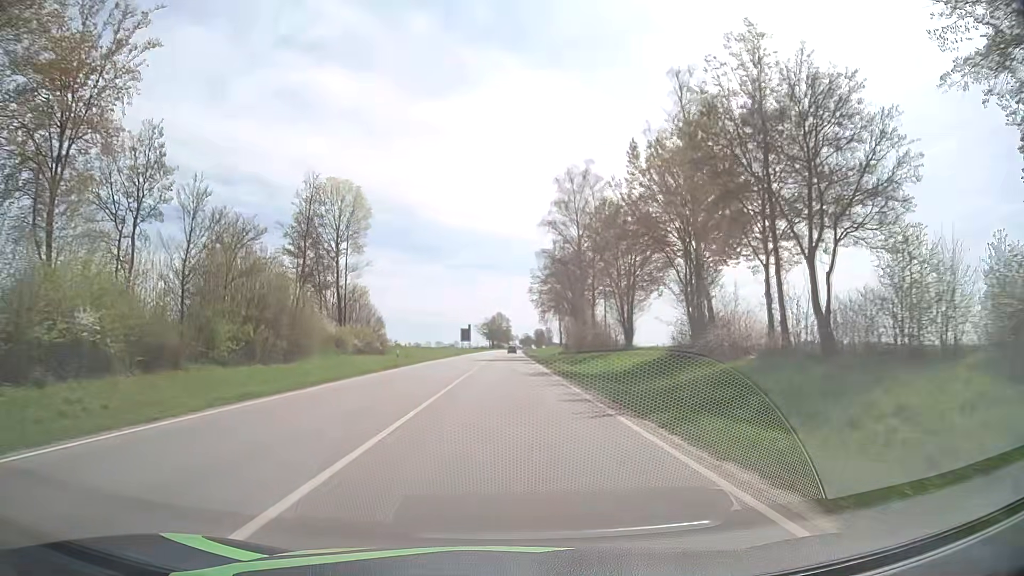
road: primary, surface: asphalt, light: Day
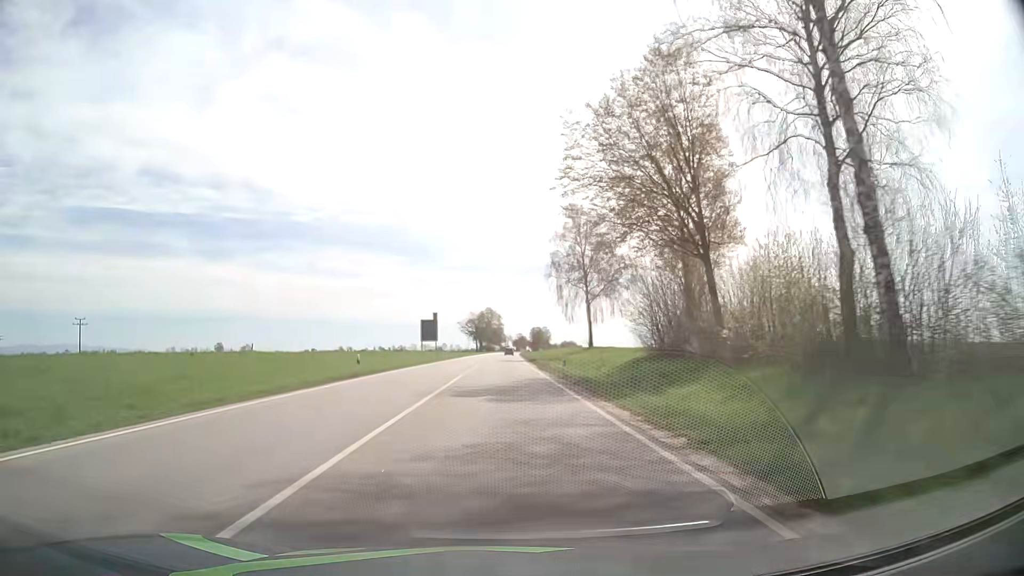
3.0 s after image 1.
(+0.3, +60.6) m; +1°
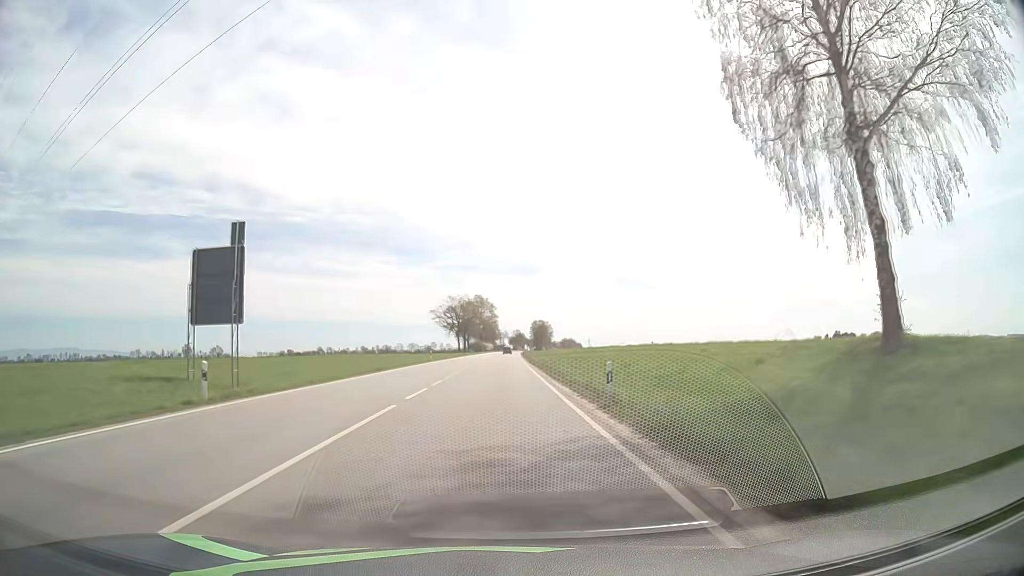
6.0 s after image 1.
(+0.3, +67.4) m; 0°
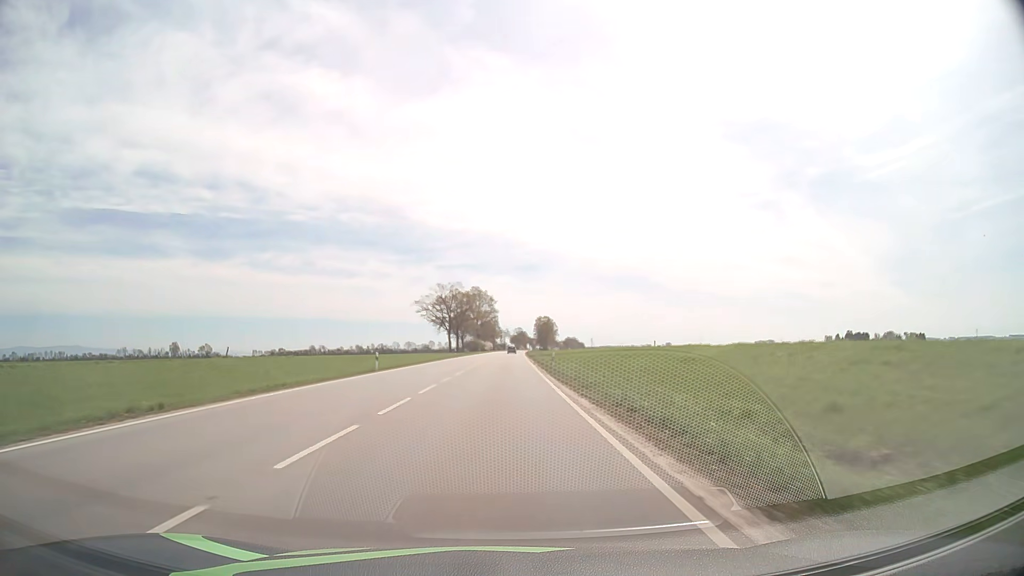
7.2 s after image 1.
(0.0, +28.4) m; 0°
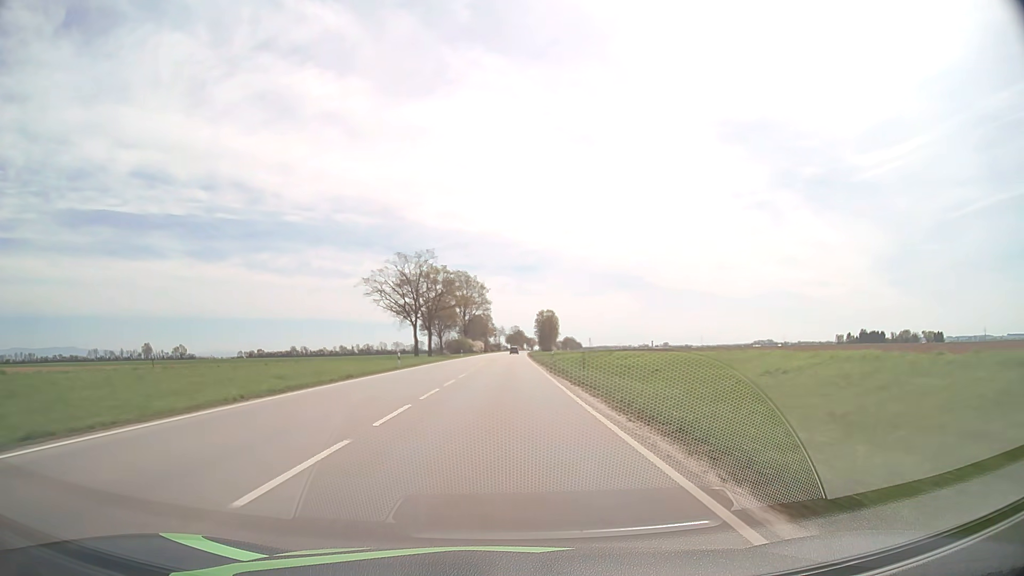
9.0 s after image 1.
(0.0, +44.0) m; 0°
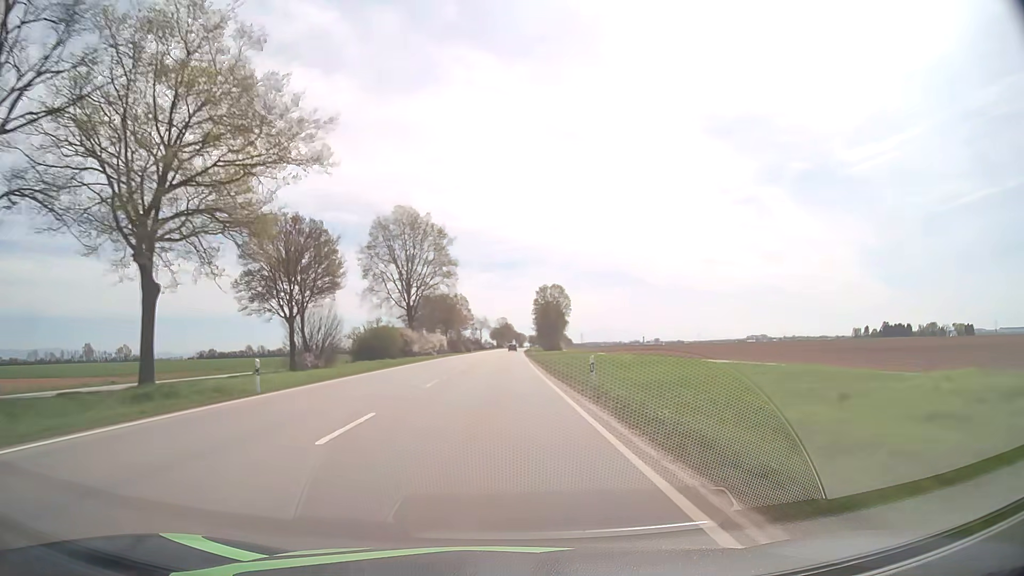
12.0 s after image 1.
(+1.1, +74.8) m; +1°
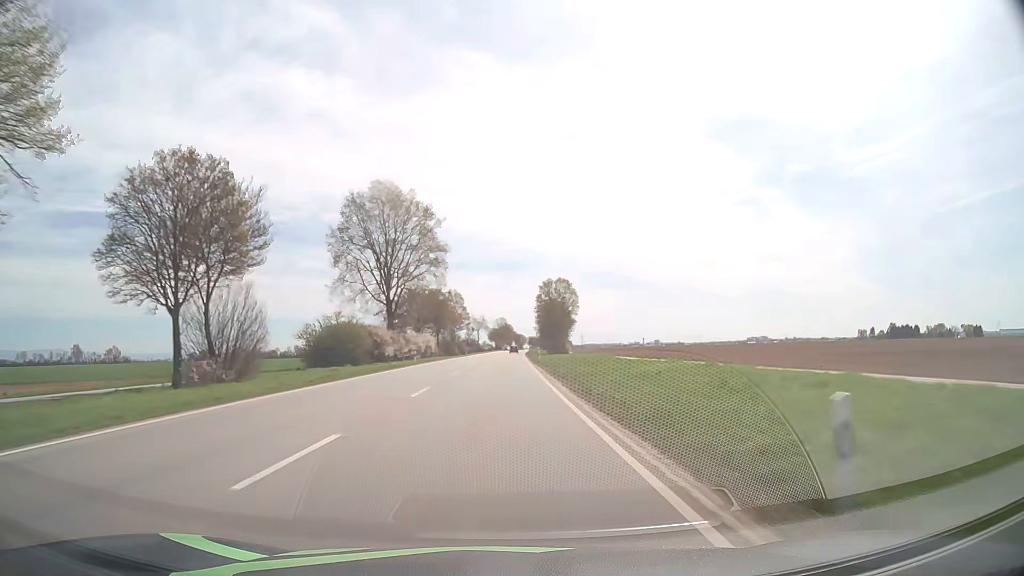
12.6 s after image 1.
(0.0, +15.0) m; 0°
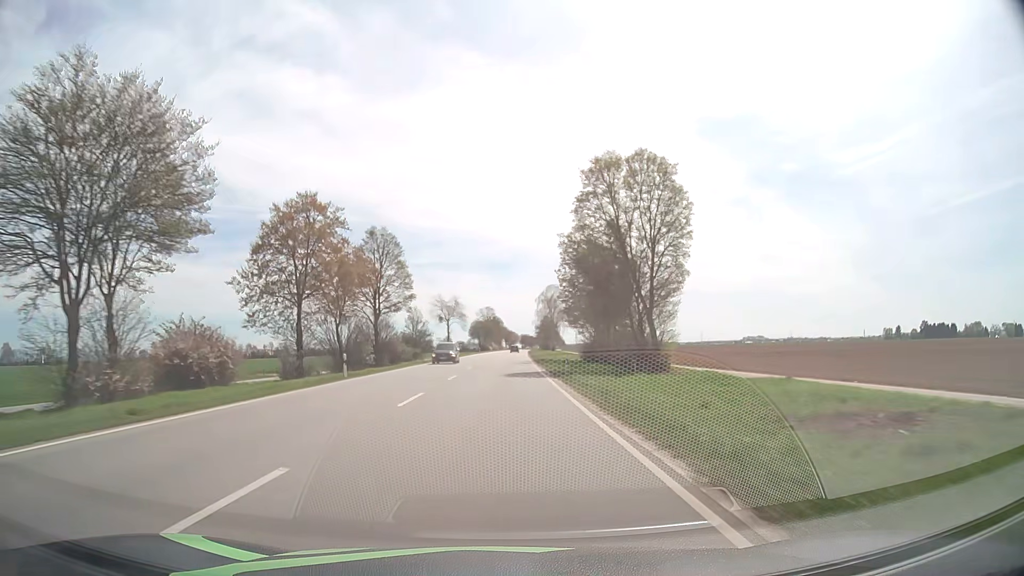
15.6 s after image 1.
(+0.4, +75.3) m; +1°
(0, +10) (0, +20) (0, +30) (0, +40) (0, +50) (0, +60) (0, +70) (+1, +80) (+1, +90) (+1, +100) m
